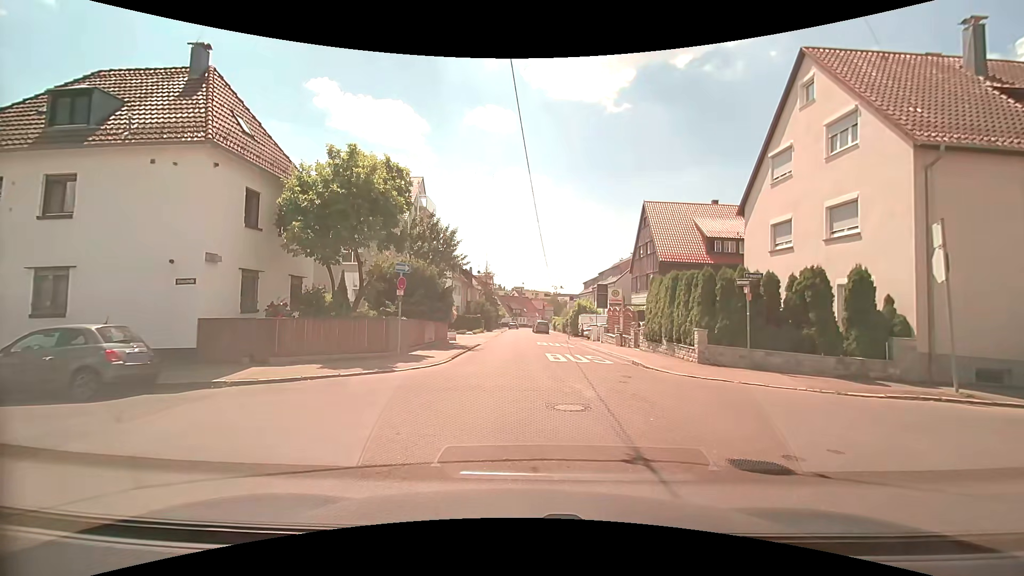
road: residential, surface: asphalt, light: Day
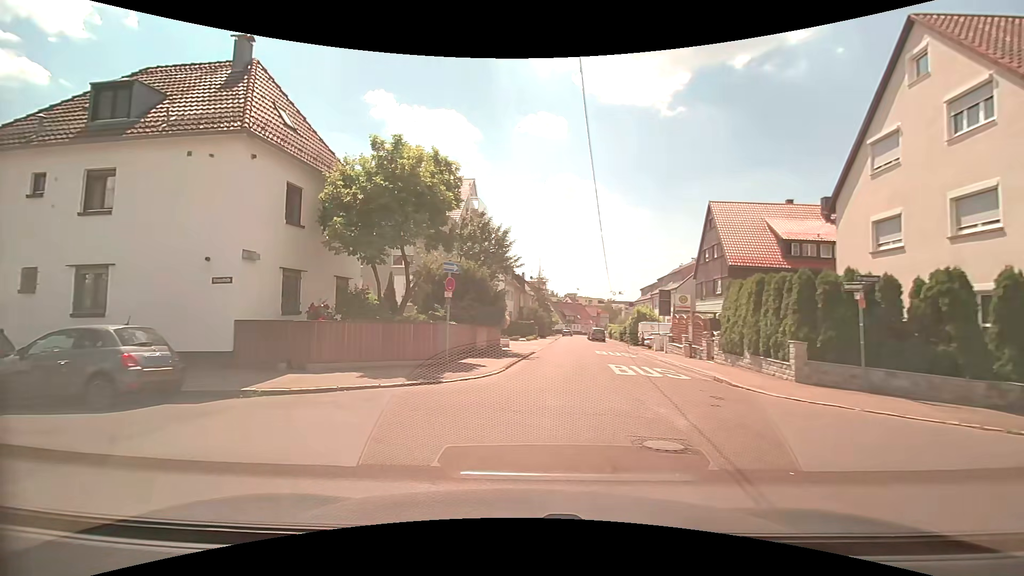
(-0.1, +1.8) m; -5°
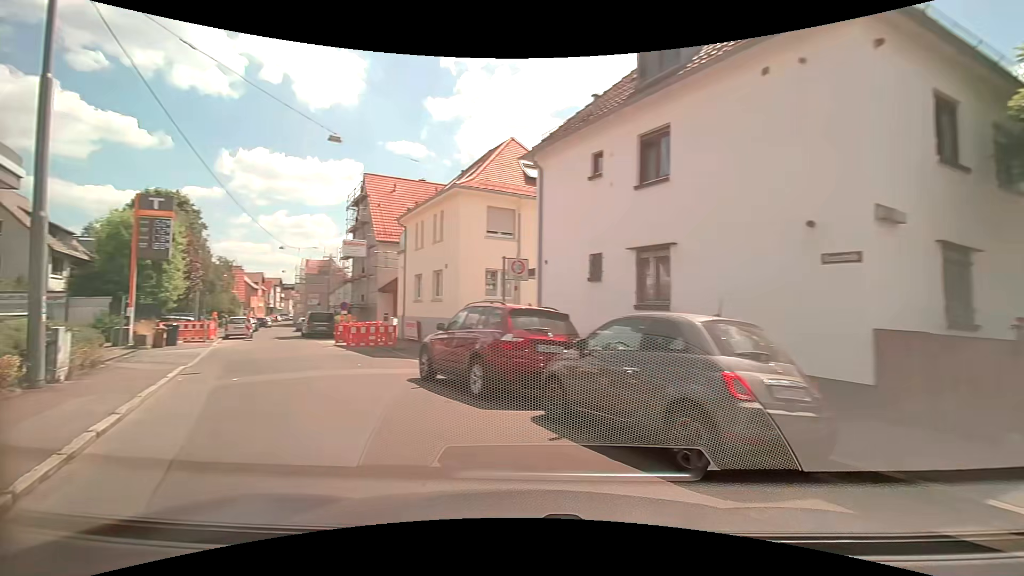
(-3.0, +5.9) m; -57°
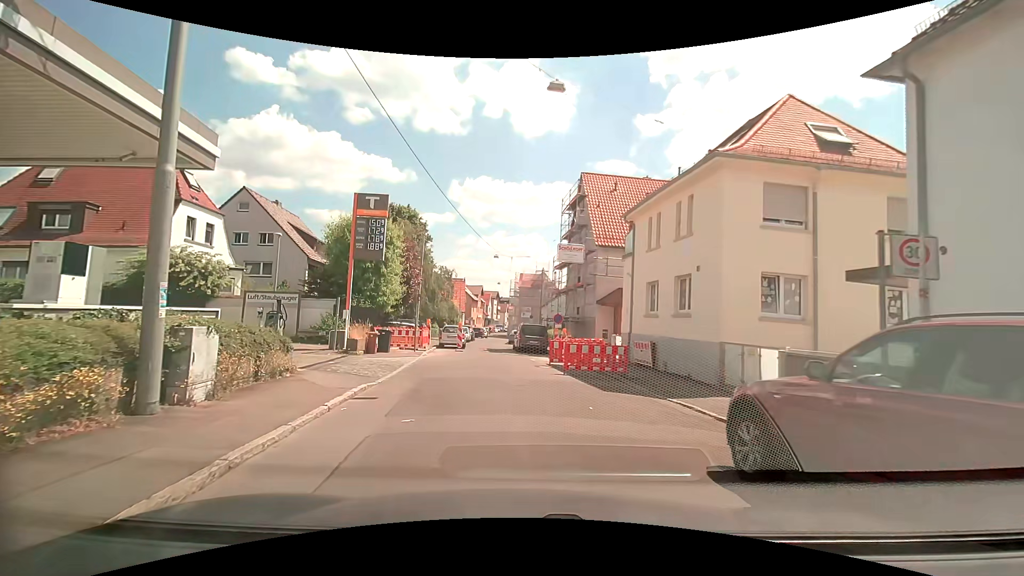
(-1.3, +5.6) m; -23°
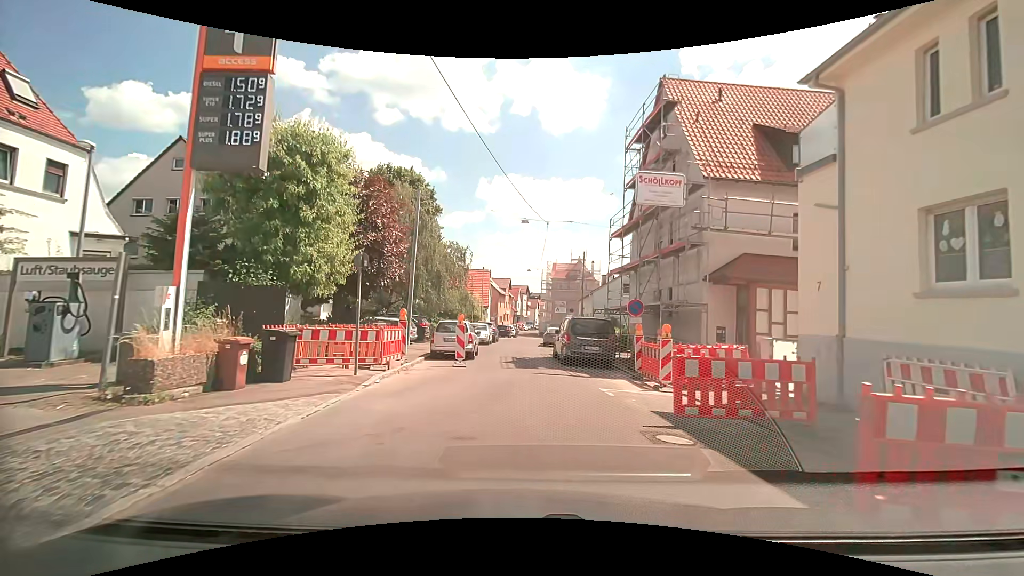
(-0.6, +13.1) m; -2°
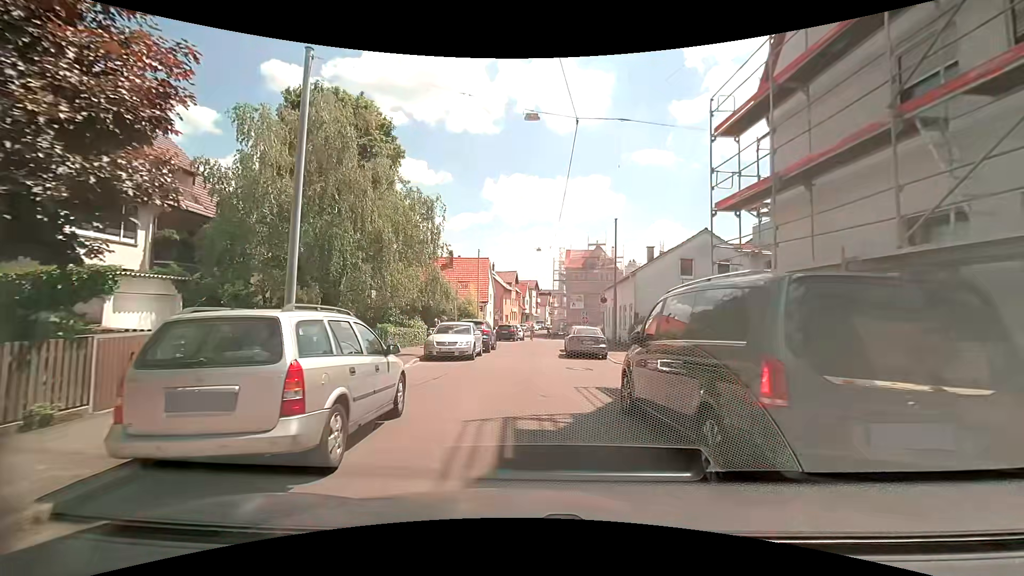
(-0.3, +14.5) m; -2°
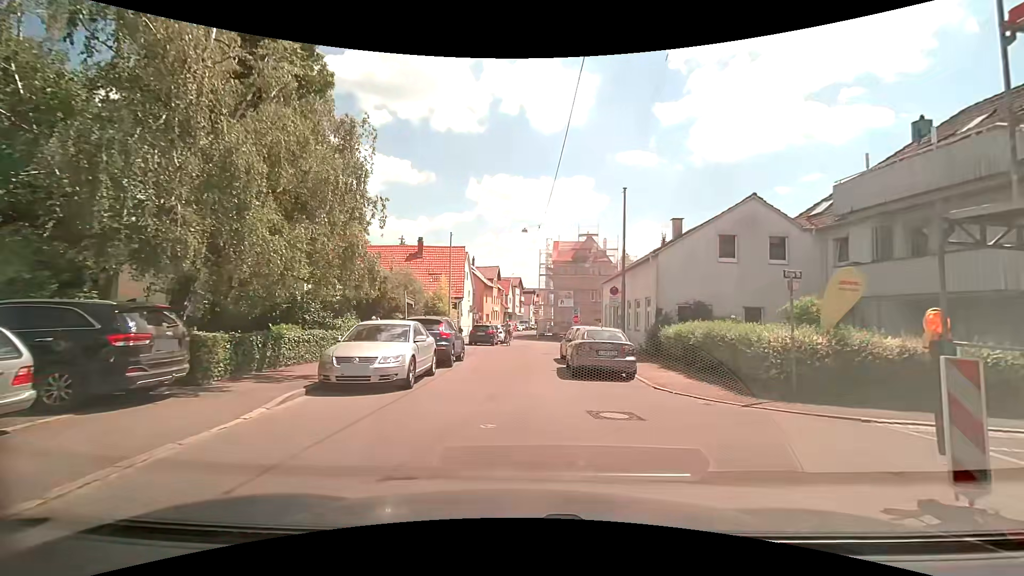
(-0.1, +8.2) m; +2°
